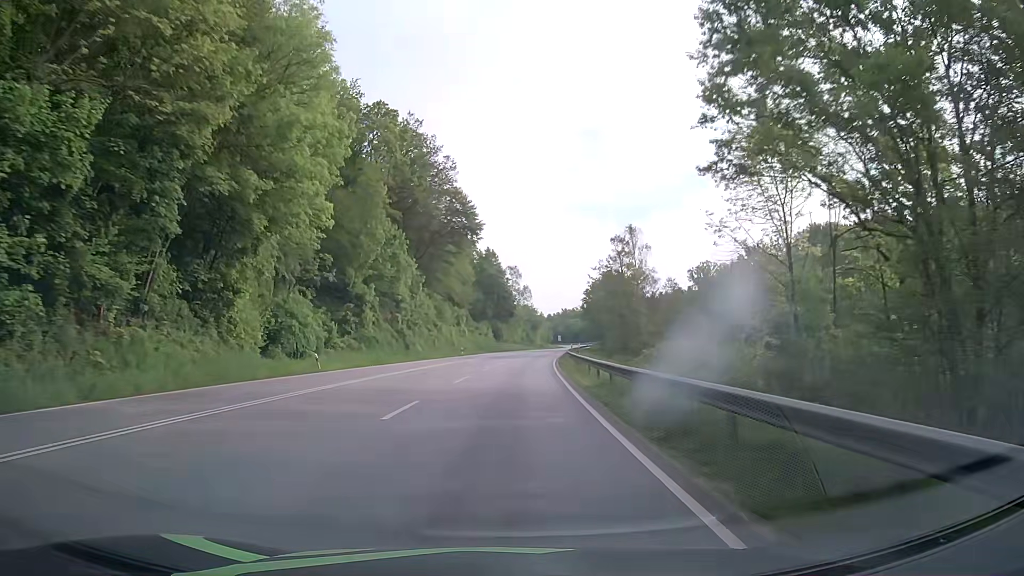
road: primary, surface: asphalt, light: Day
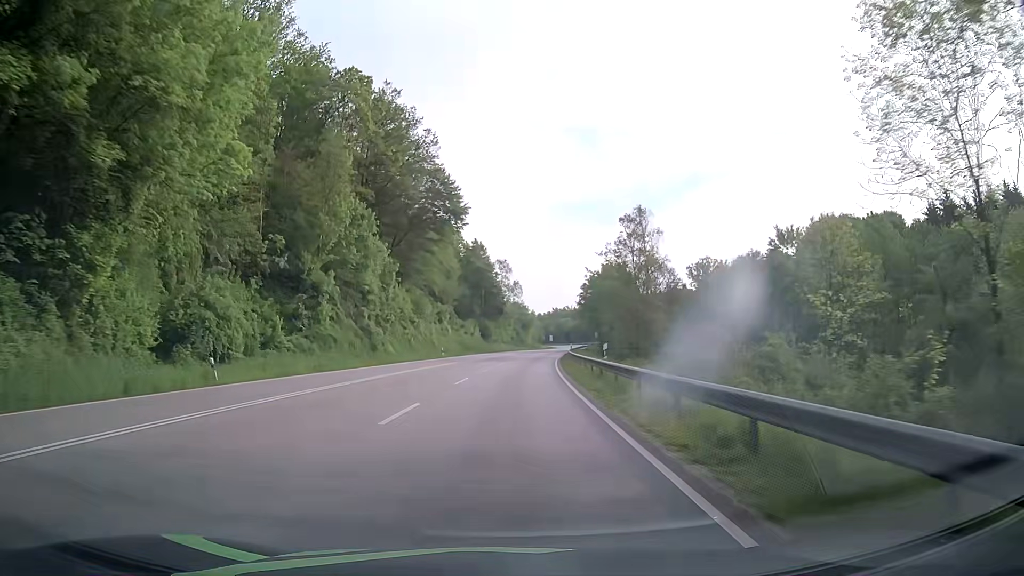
(+0.1, +12.6) m; +1°
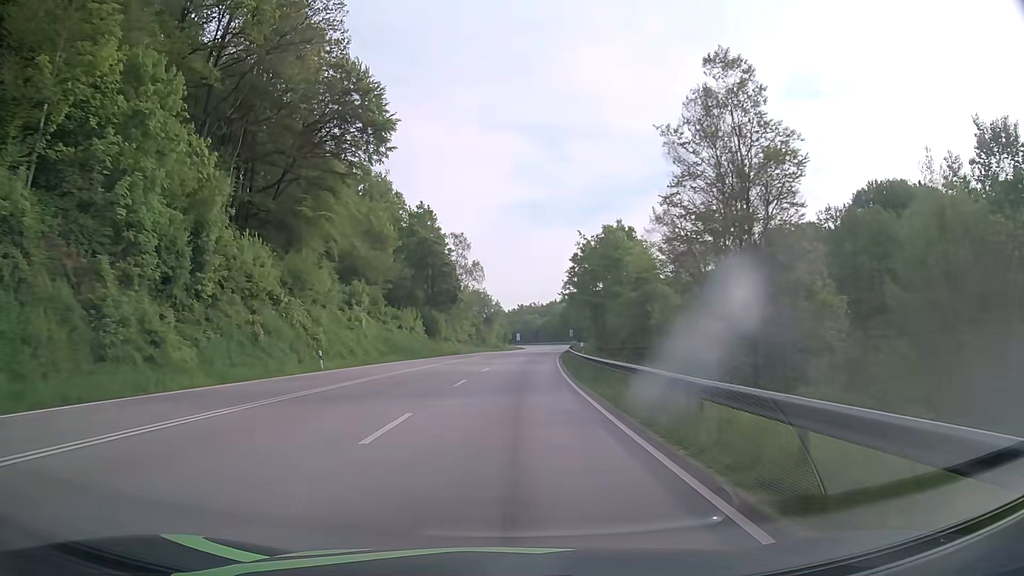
(+0.9, +37.5) m; +3°
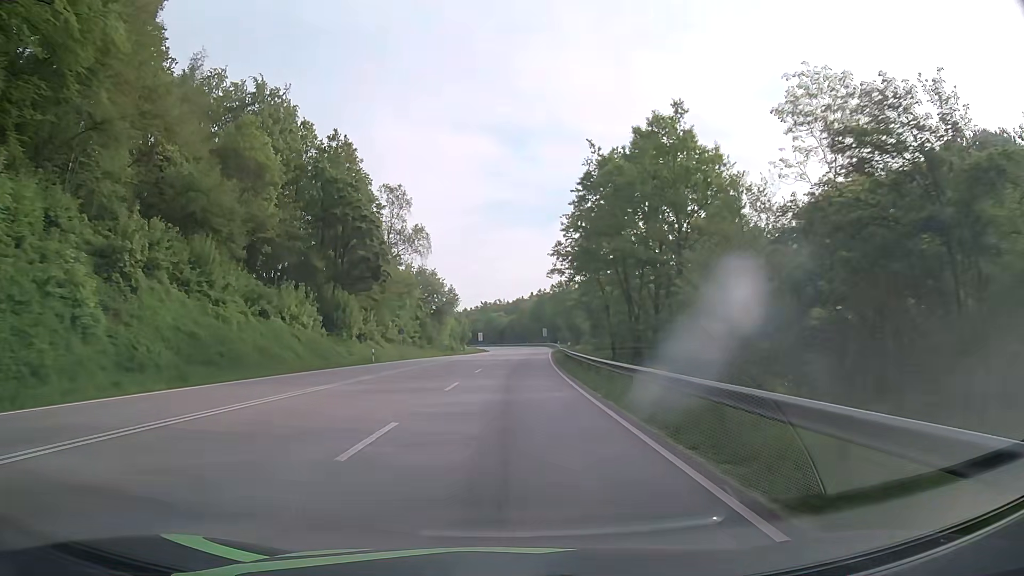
(+1.0, +37.1) m; +3°
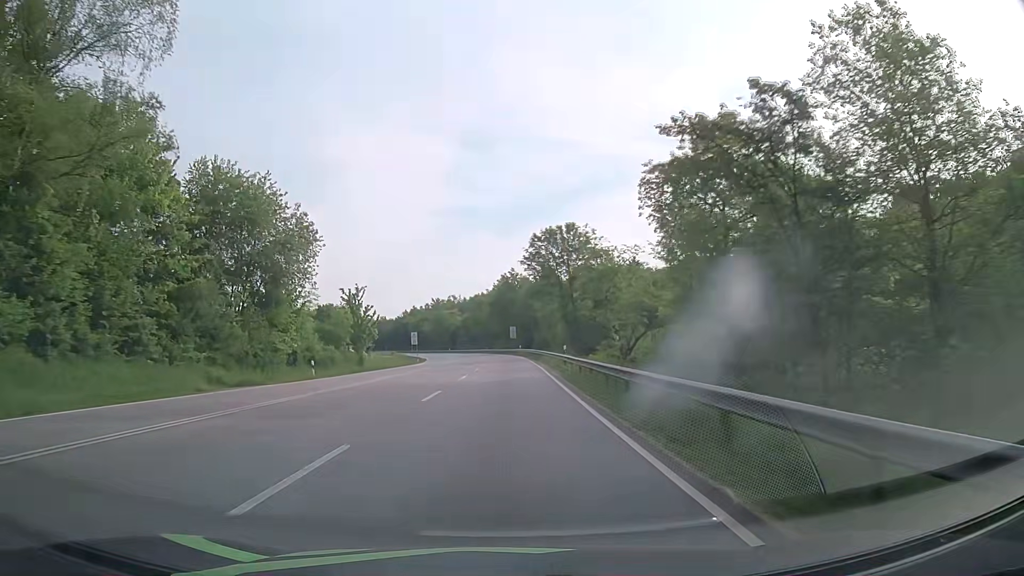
(+2.1, +61.5) m; +3°
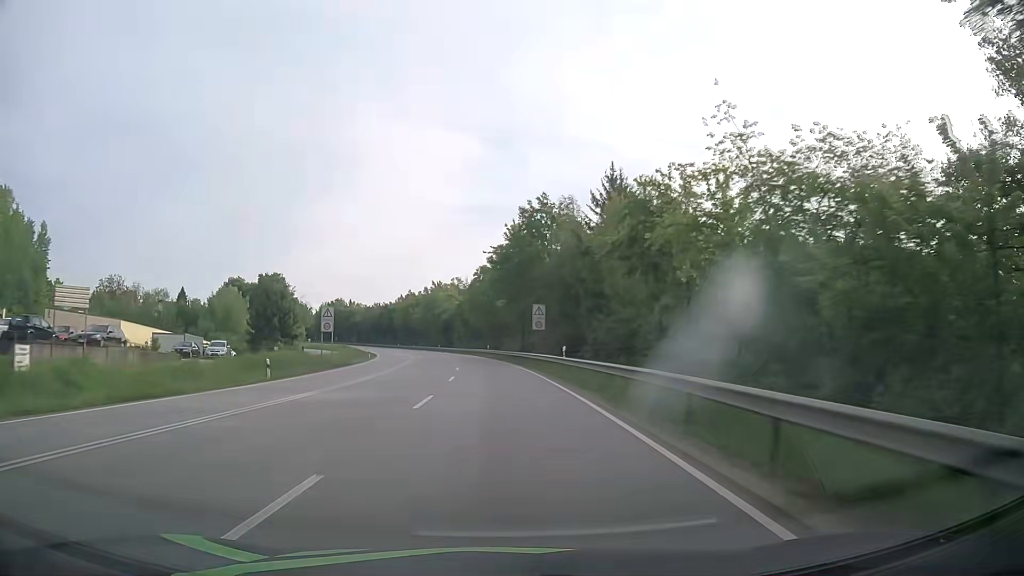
(+0.1, +61.6) m; -1°
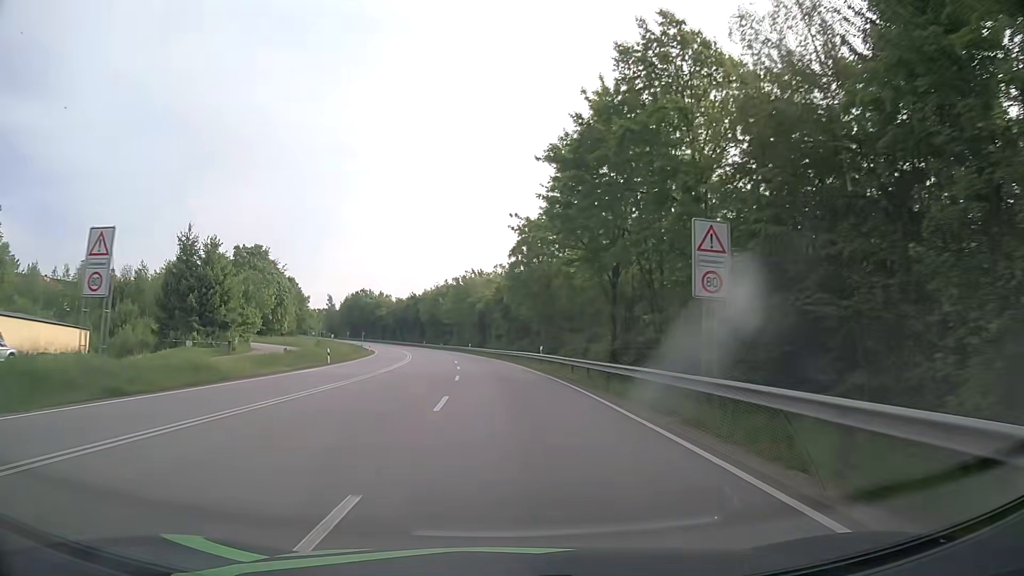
(-1.3, +36.8) m; -4°
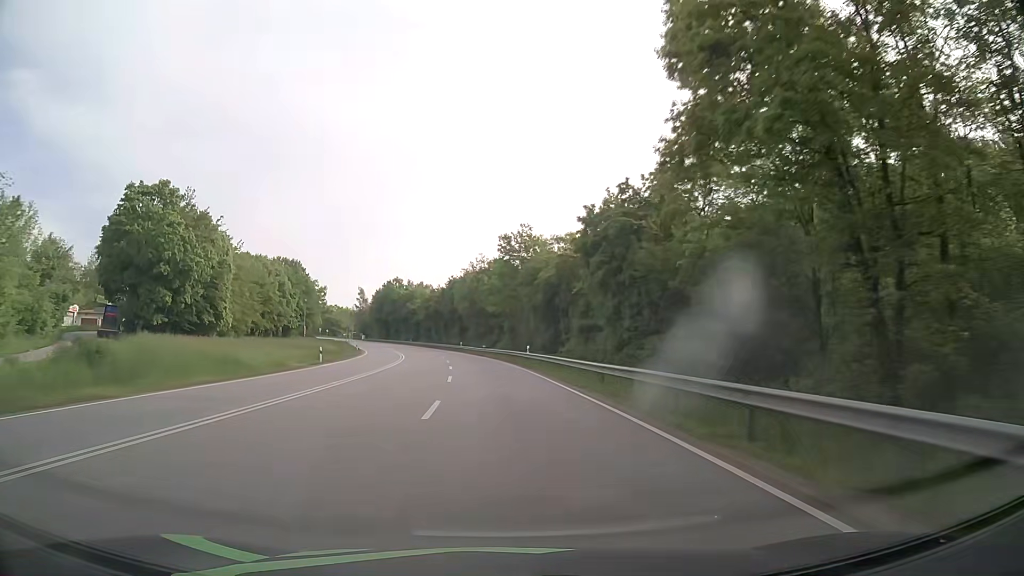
(-1.9, +49.0) m; -5°
(0, +10) (0, +20) (-1, +30) (-2, +40) (-3, +50) (-4, +60) (-5, +70) (-7, +80) (-9, +89) (-11, +99) m
